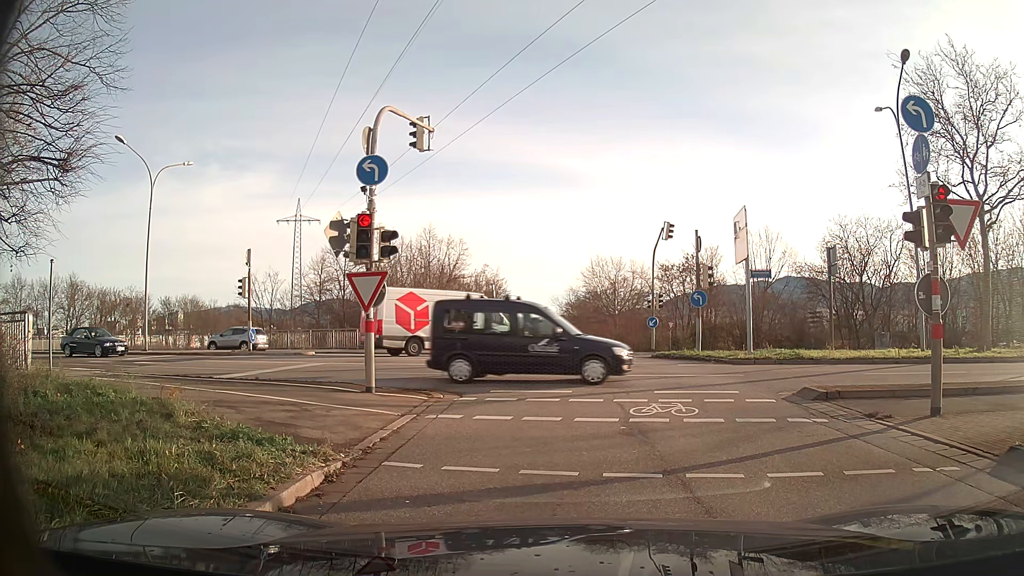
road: primary_link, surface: asphalt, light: Day
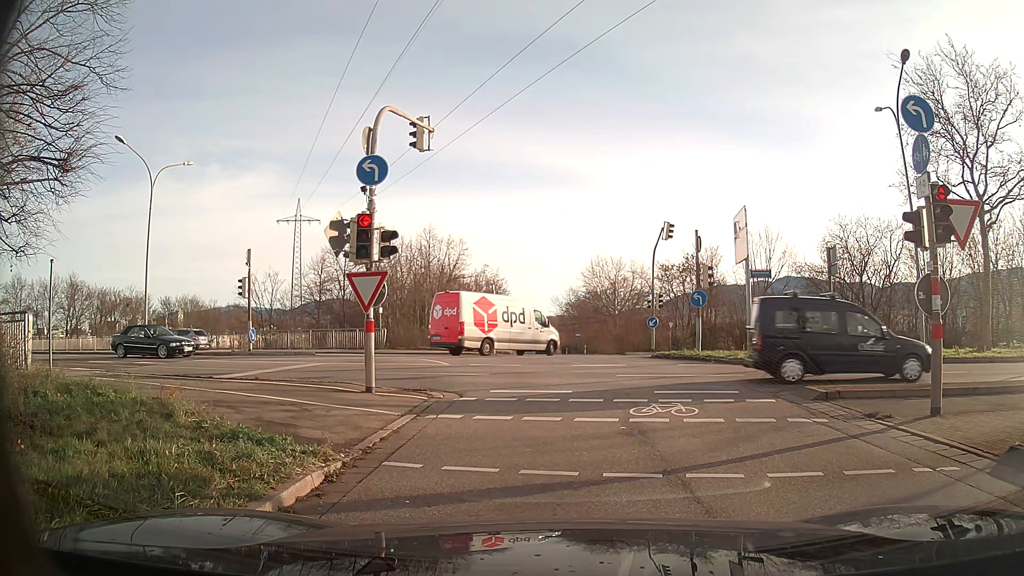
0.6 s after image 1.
(0.0, 0.0) m; 0°
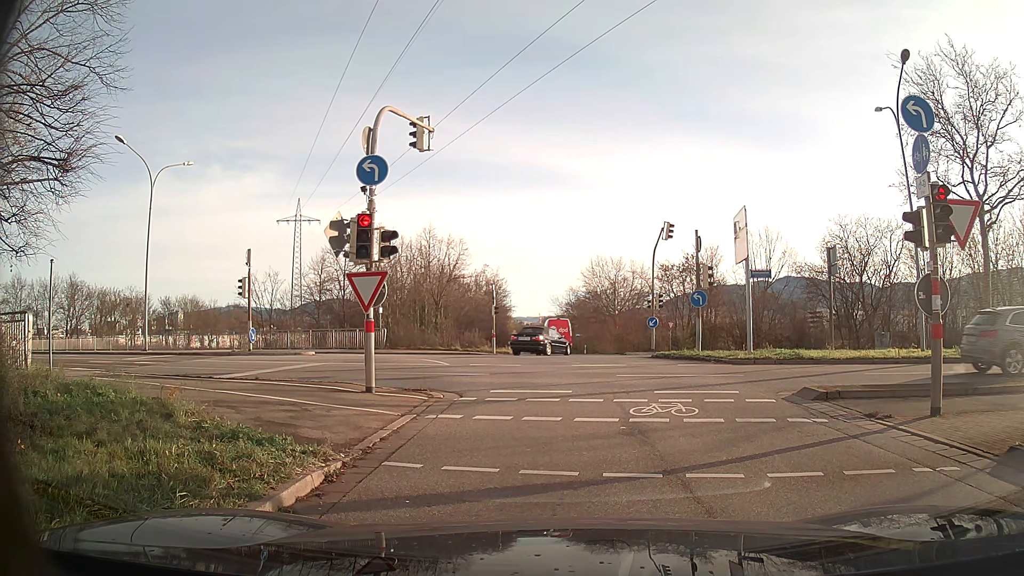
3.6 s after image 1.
(0.0, 0.0) m; 0°
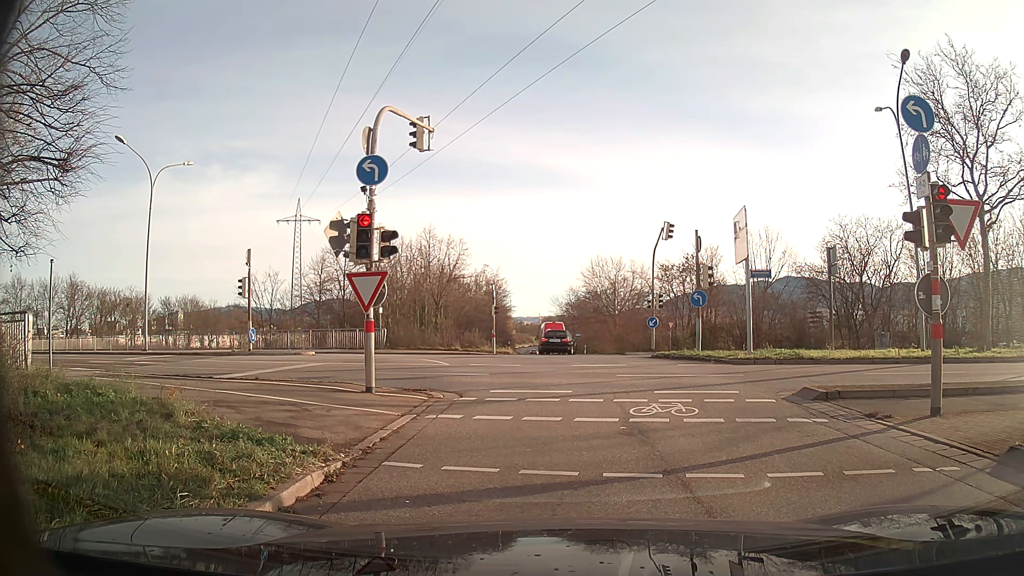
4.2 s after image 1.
(0.0, 0.0) m; 0°
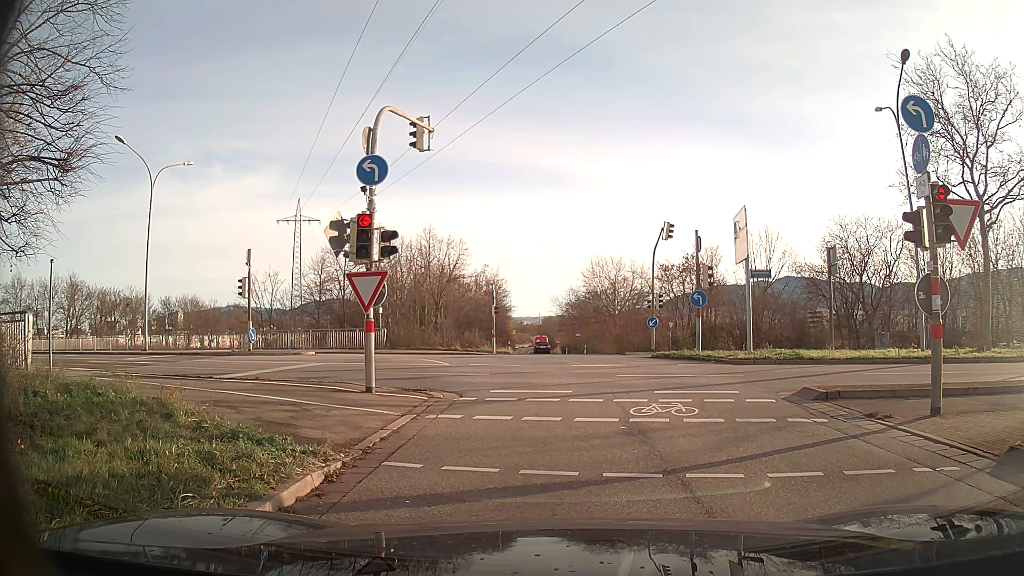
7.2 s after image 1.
(0.0, 0.0) m; 0°
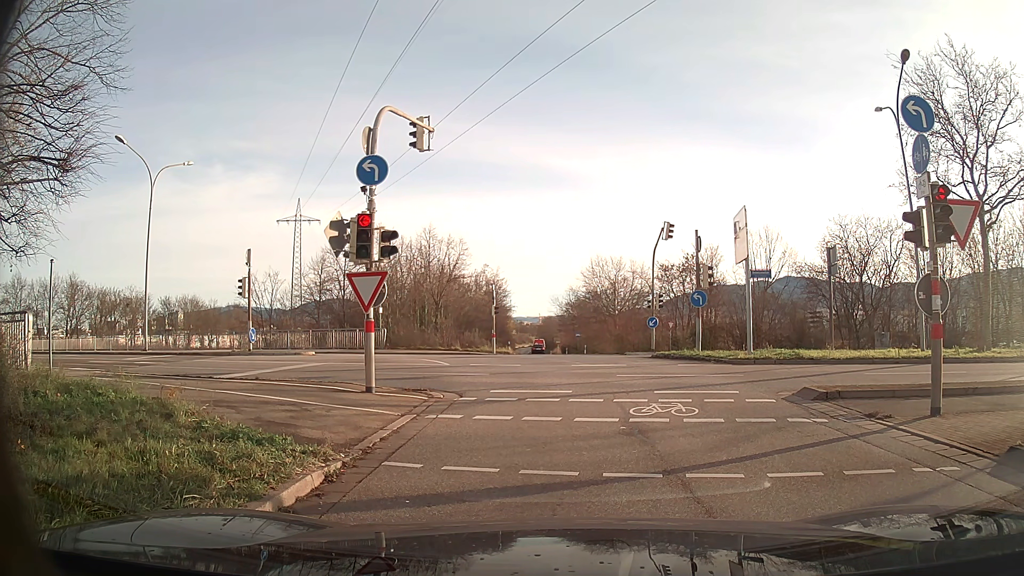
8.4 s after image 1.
(0.0, 0.0) m; 0°
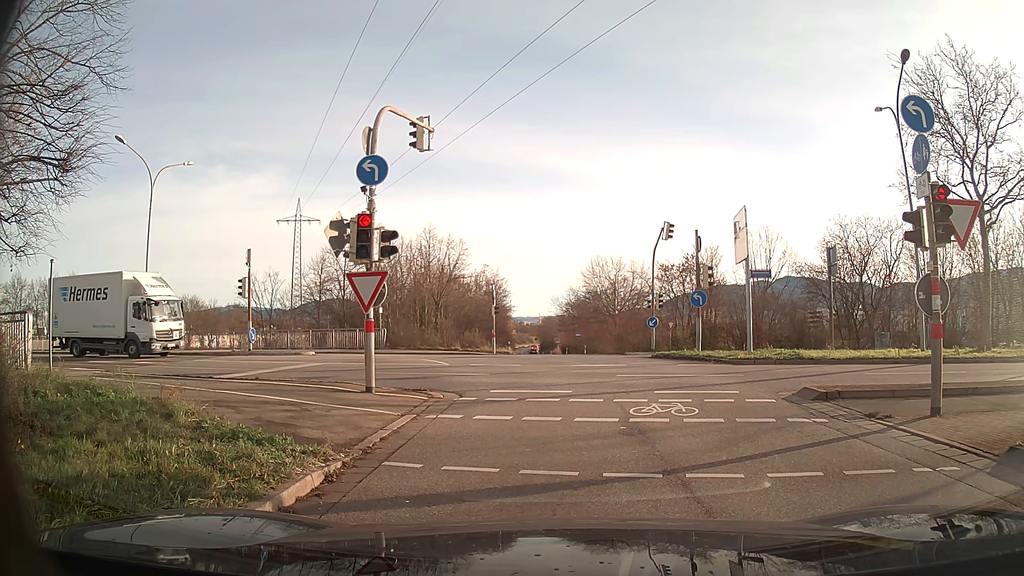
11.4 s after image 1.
(0.0, 0.0) m; 0°
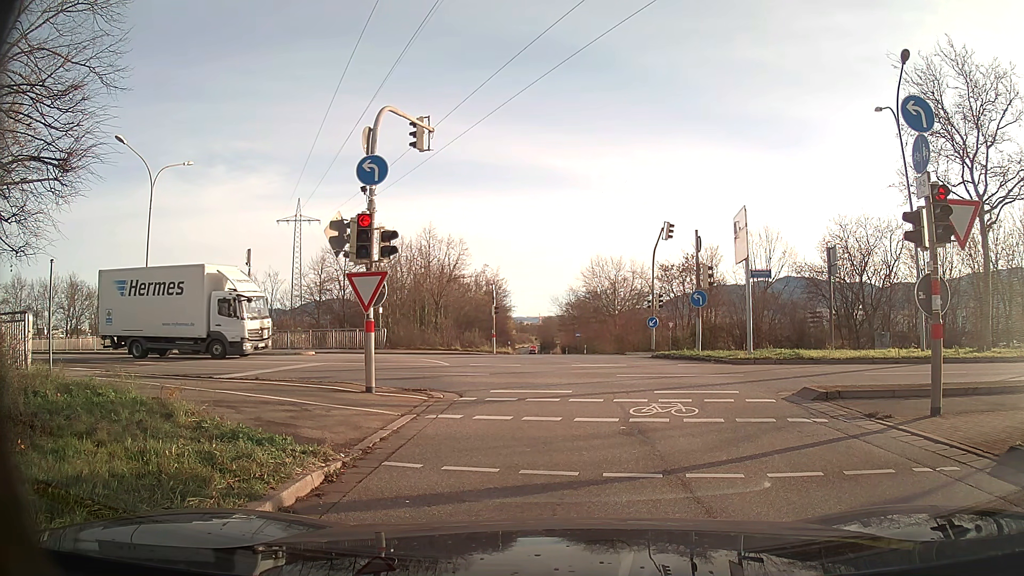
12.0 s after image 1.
(0.0, 0.0) m; 0°
